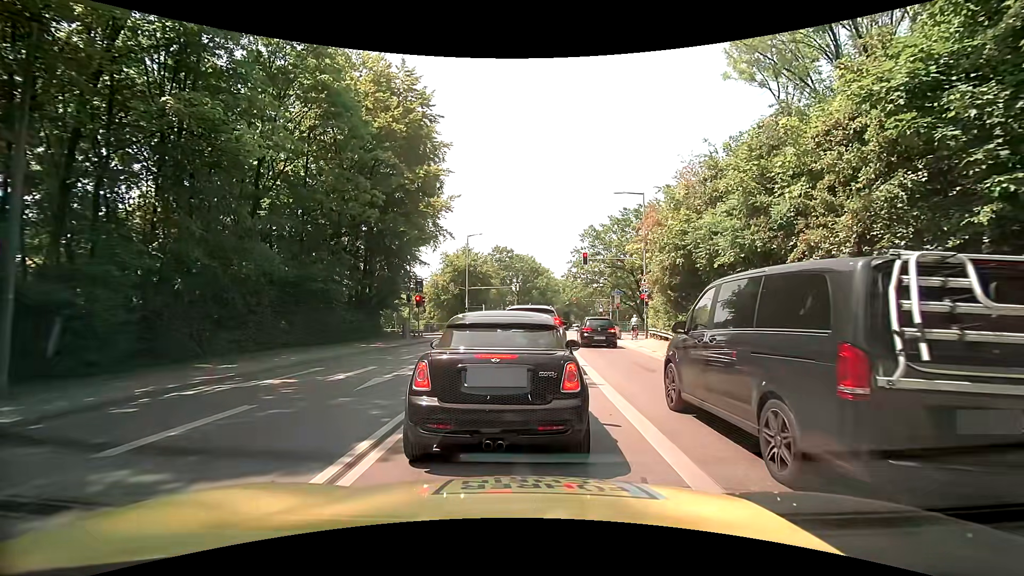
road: secondary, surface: asphalt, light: Day
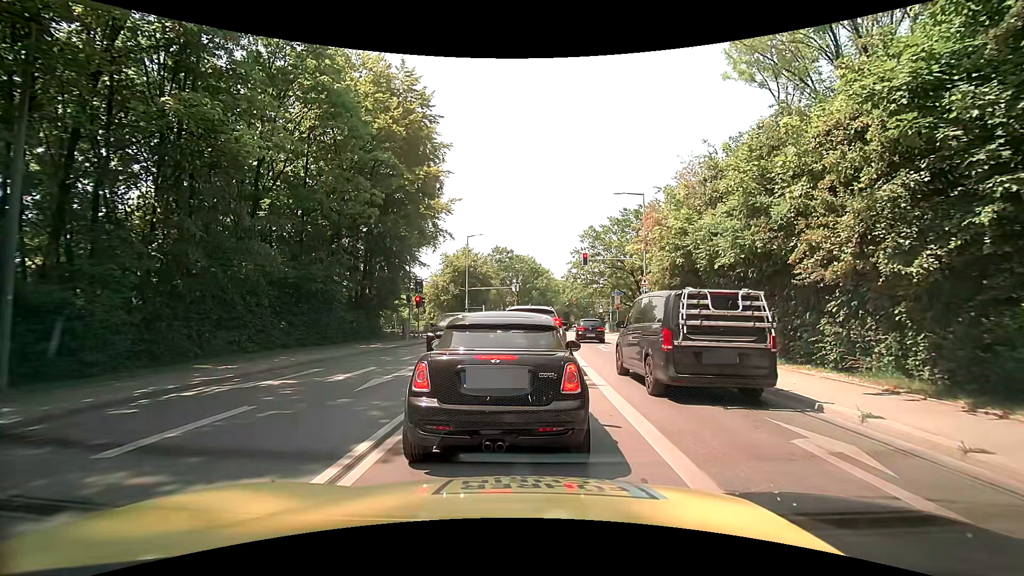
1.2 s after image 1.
(0.0, +0.1) m; 0°
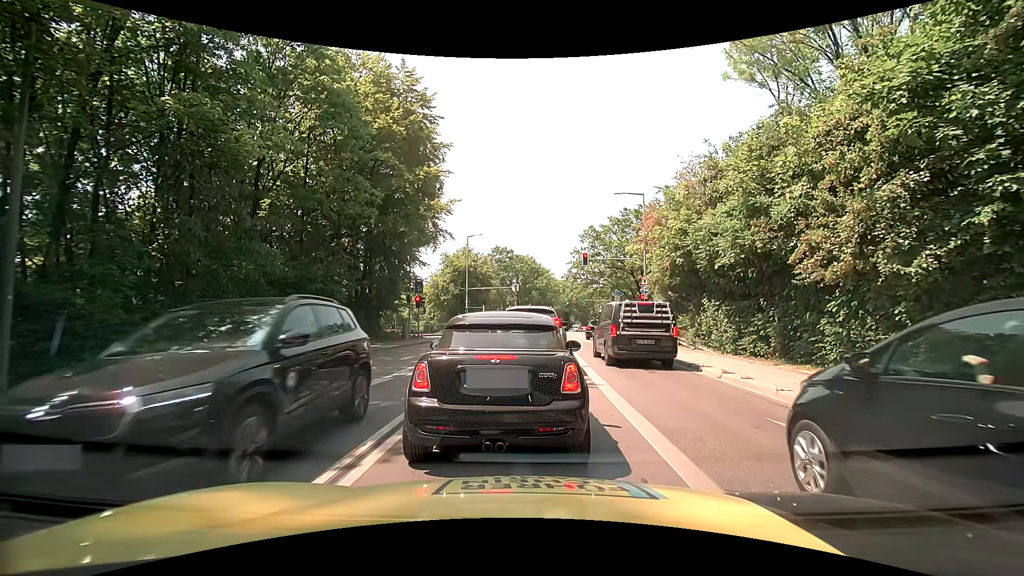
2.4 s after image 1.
(0.0, 0.0) m; 0°
